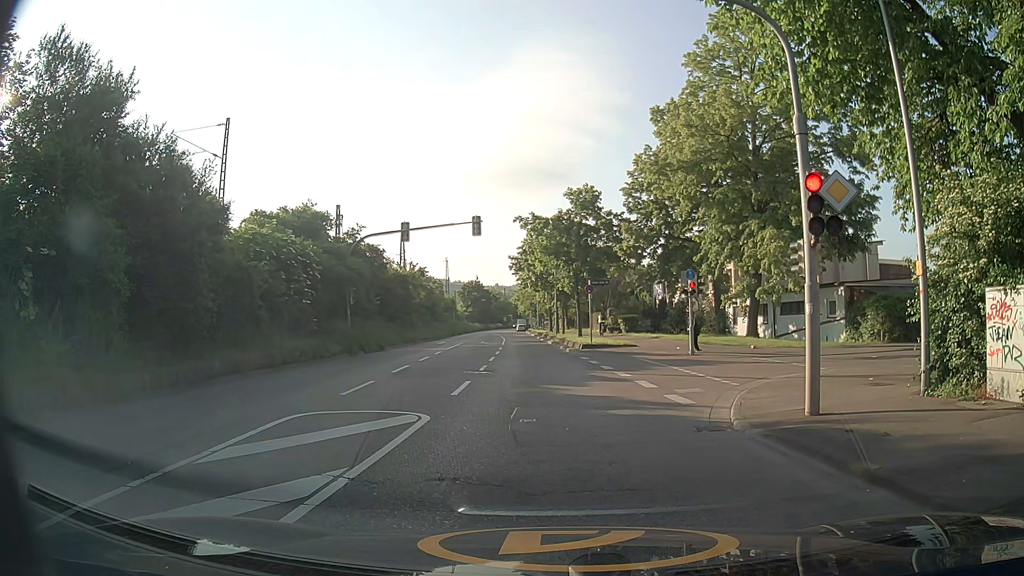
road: secondary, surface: asphalt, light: Day
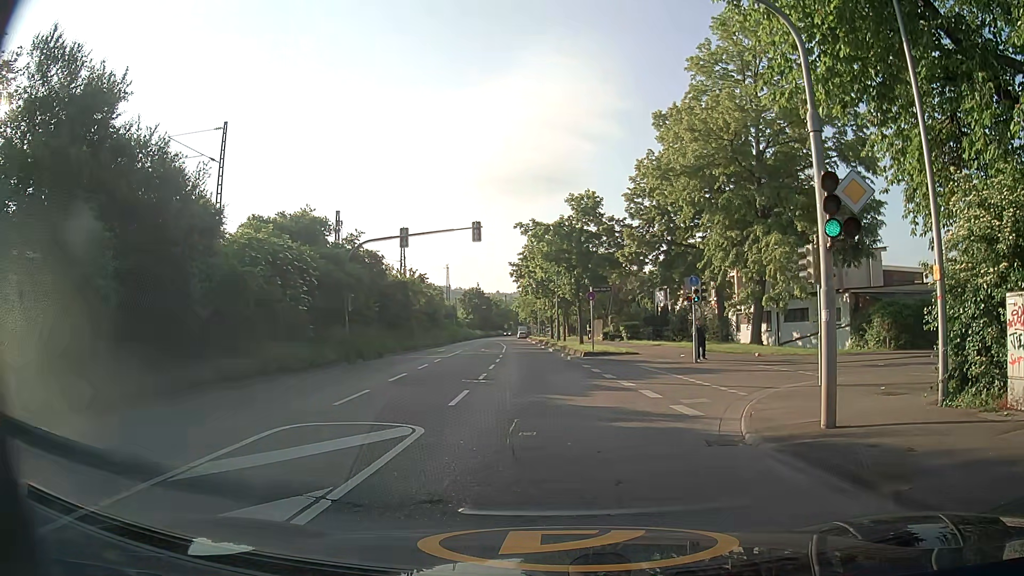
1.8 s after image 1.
(0.0, +0.6) m; -1°
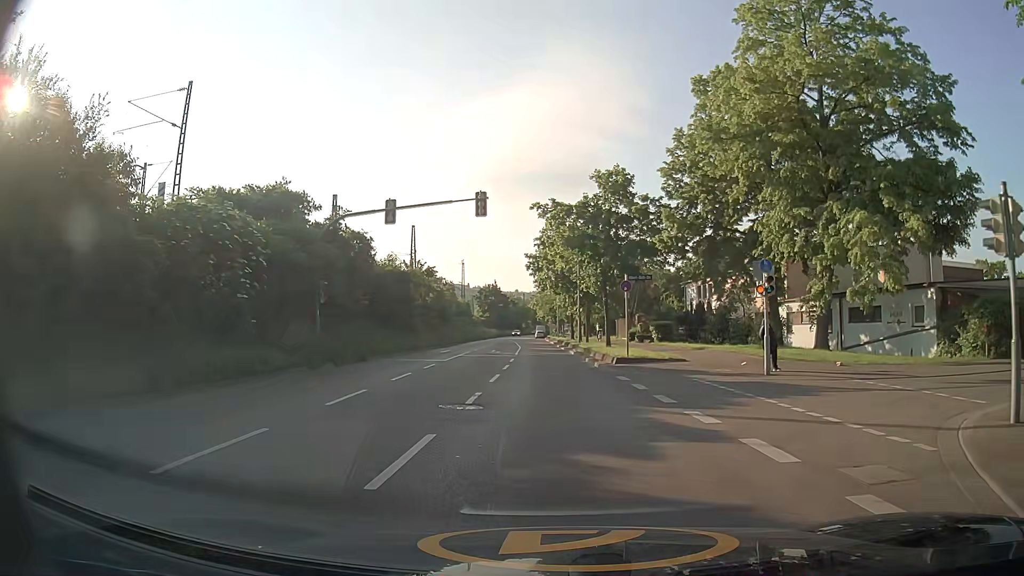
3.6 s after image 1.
(-0.1, +7.3) m; -1°
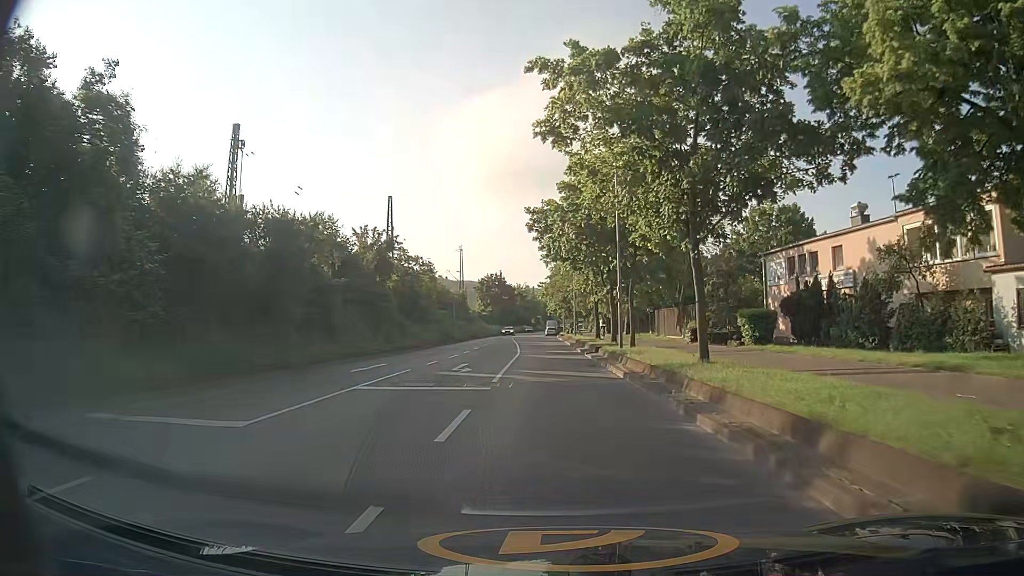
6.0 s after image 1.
(-0.3, +22.1) m; -1°
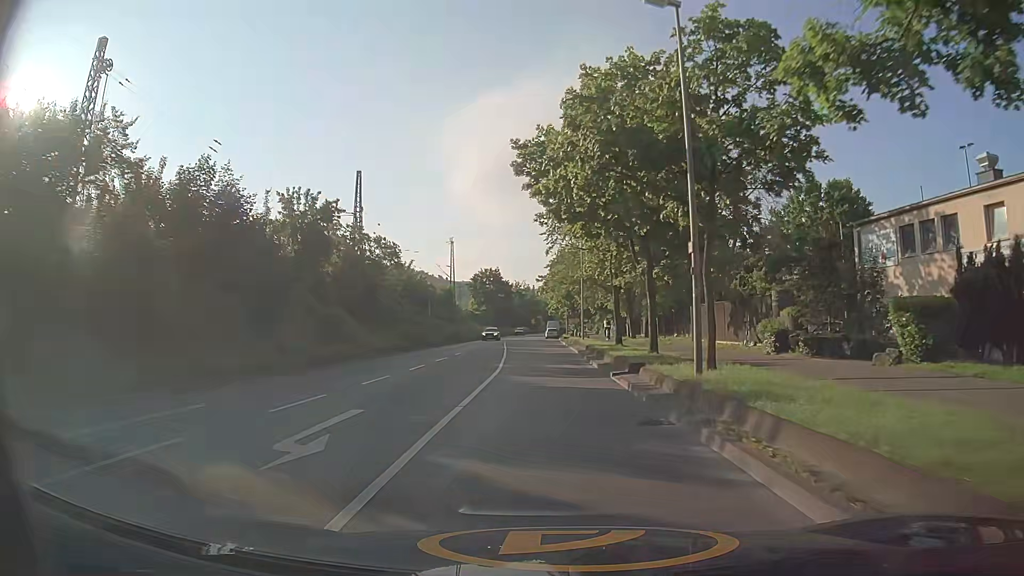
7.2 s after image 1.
(0.0, +14.3) m; -1°
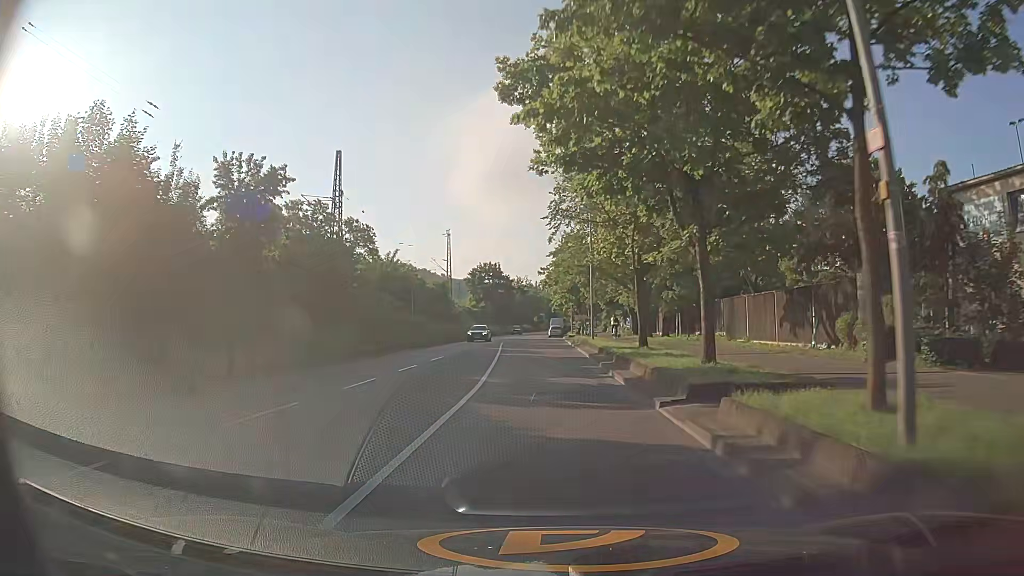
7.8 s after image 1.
(+0.1, +7.7) m; +1°
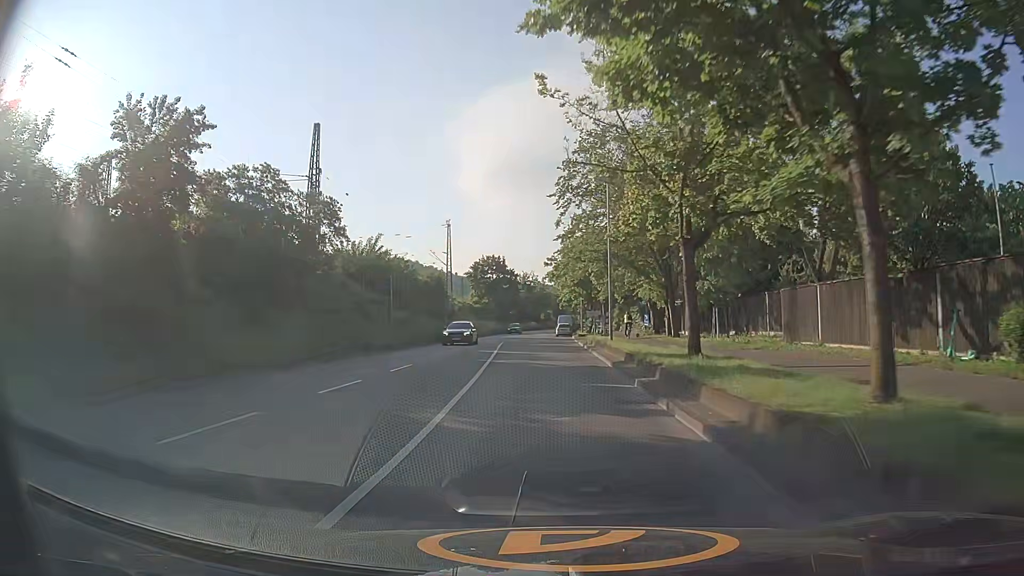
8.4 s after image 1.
(-0.1, +8.0) m; -1°
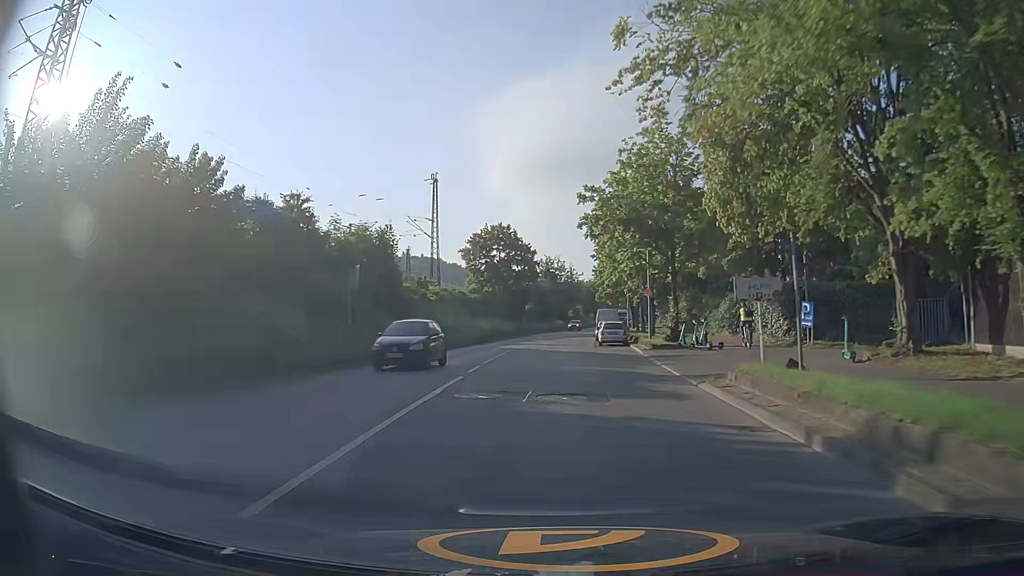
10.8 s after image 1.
(-0.7, +33.6) m; -2°
(0, +10) (0, +20) (0, +30) (0, +40) (0, +50) (+1, +60) (+2, +70) (+3, +80) (+4, +90) (+5, +100) m
